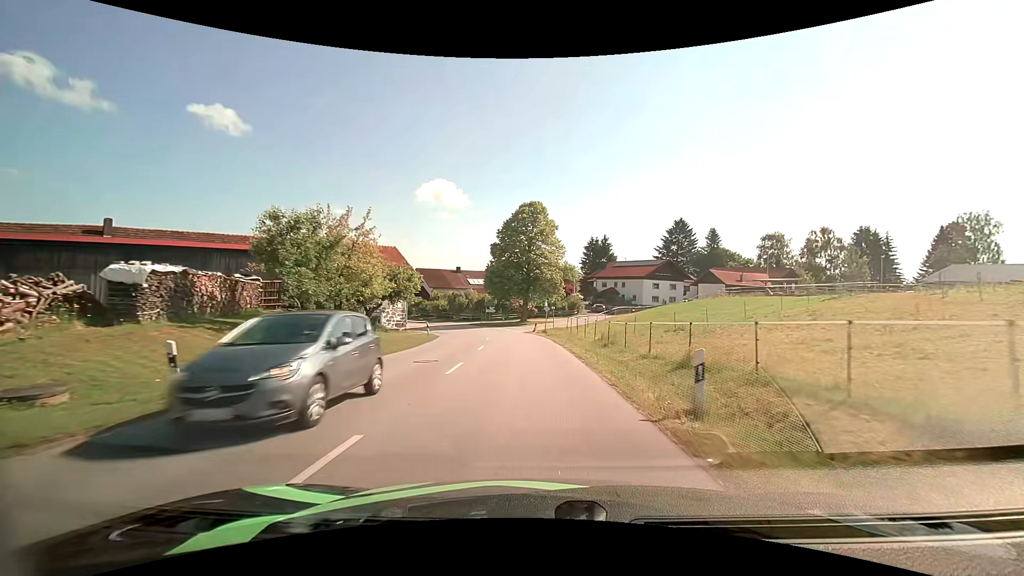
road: tertiary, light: Day
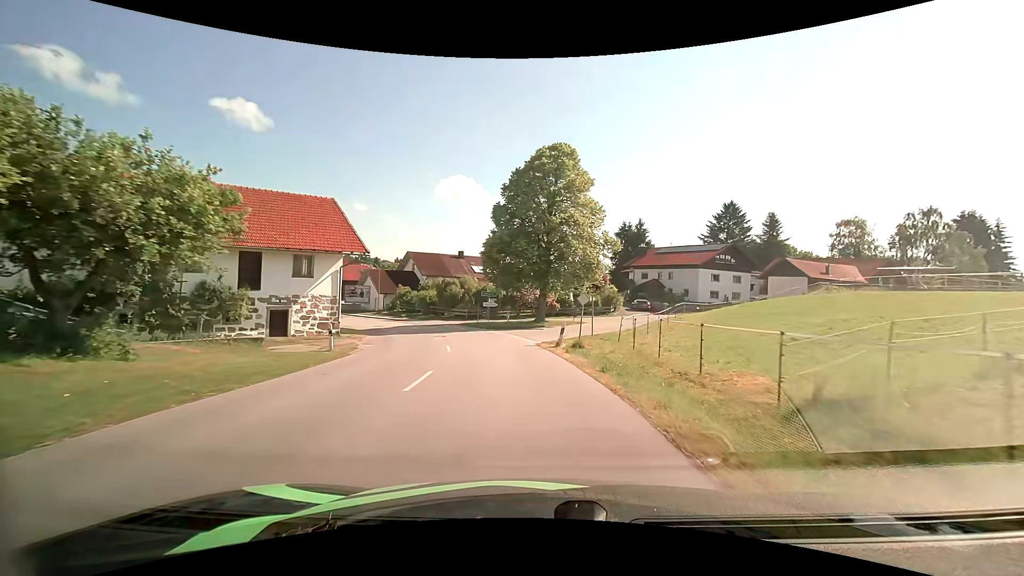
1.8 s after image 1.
(-0.3, +21.2) m; -2°
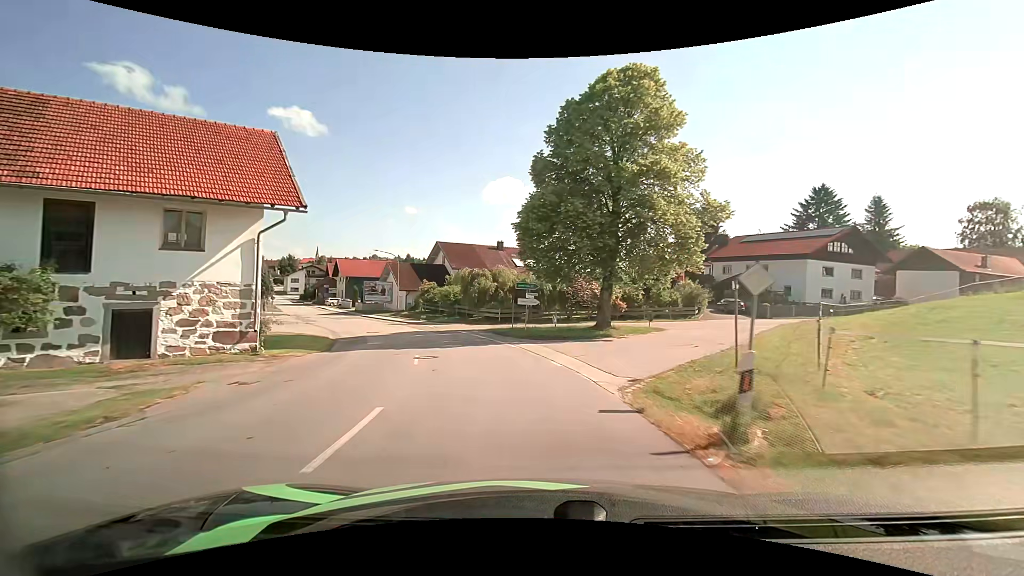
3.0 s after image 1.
(-0.5, +13.8) m; -5°
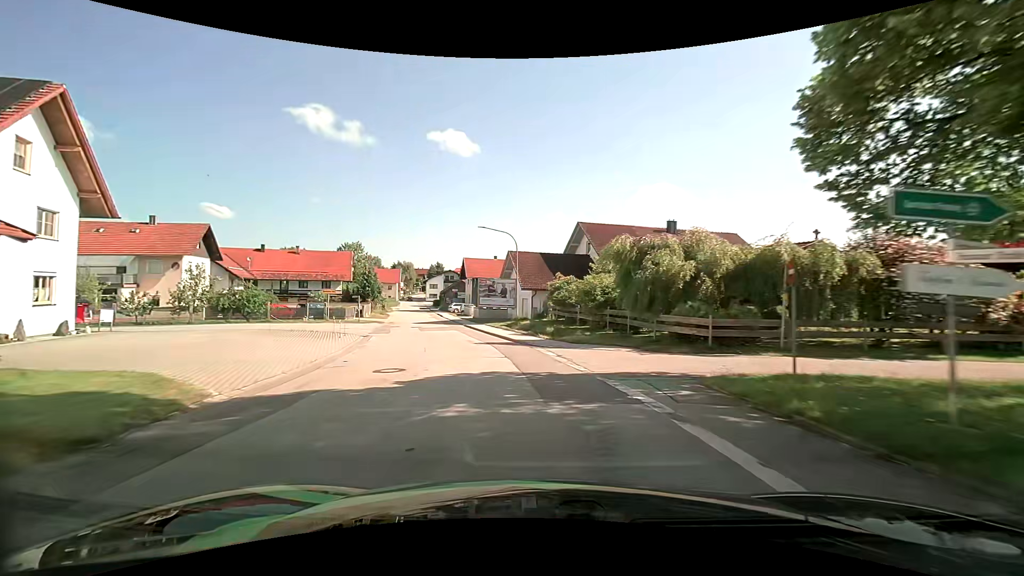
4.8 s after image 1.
(-2.9, +21.0) m; -17°
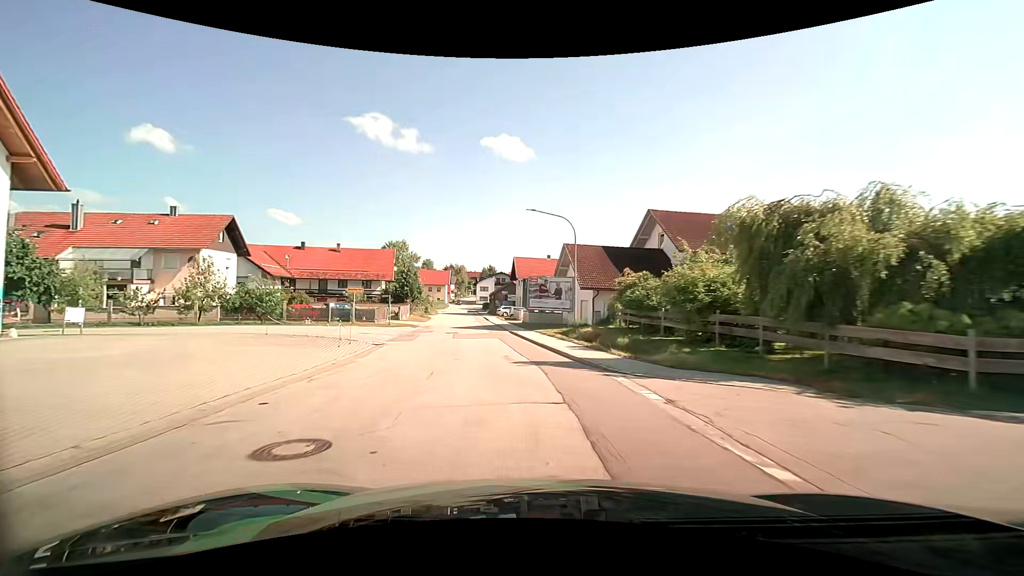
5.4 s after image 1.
(-0.4, +7.4) m; -5°
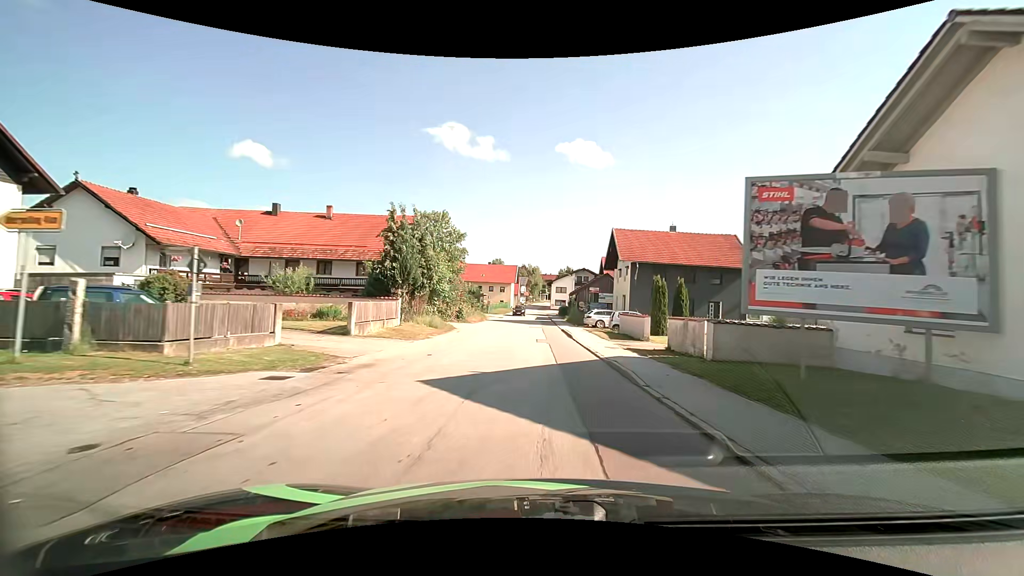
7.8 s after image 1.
(-3.6, +30.5) m; -10°
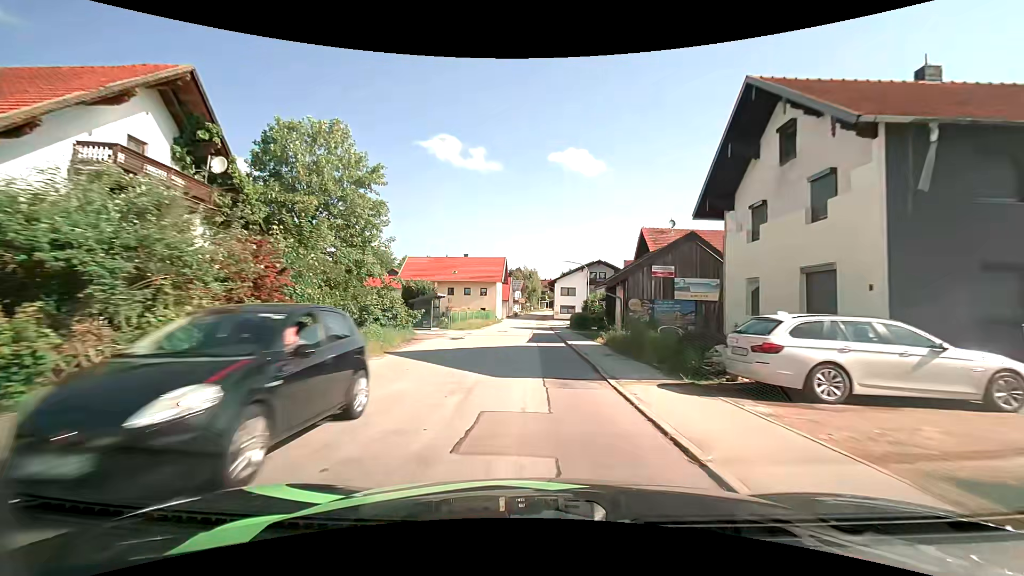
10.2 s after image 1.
(+0.4, +31.4) m; +1°
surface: asphalt
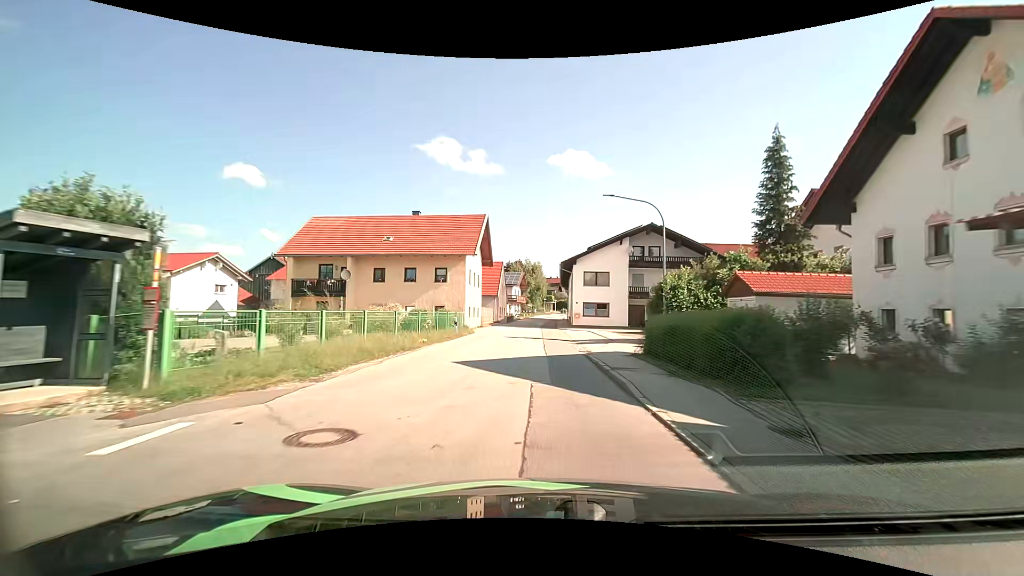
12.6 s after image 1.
(-0.3, +32.7) m; 0°
(0, +10) (0, +20) (0, +30) (0, +40) (0, +50) (+1, +60) (+1, +70) (+2, +80) (+2, +90) (+4, +100) m
